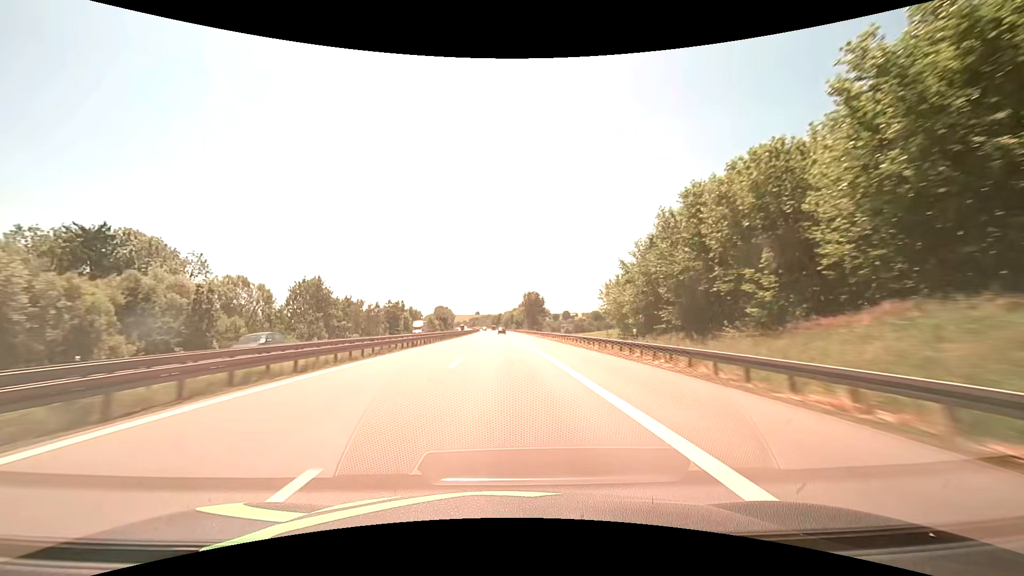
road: motorway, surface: asphalt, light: Day
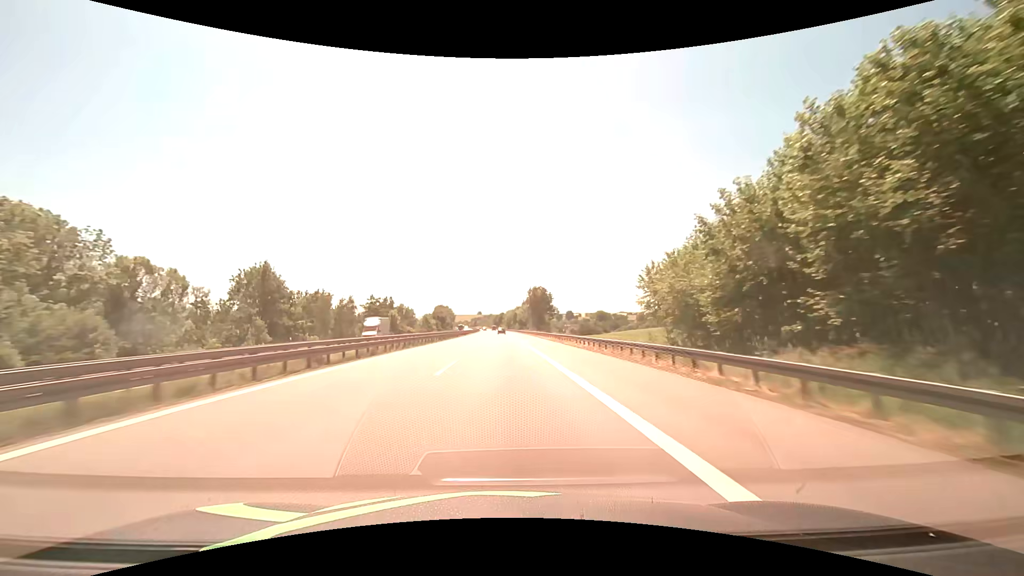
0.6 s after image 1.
(-0.1, +20.6) m; 0°
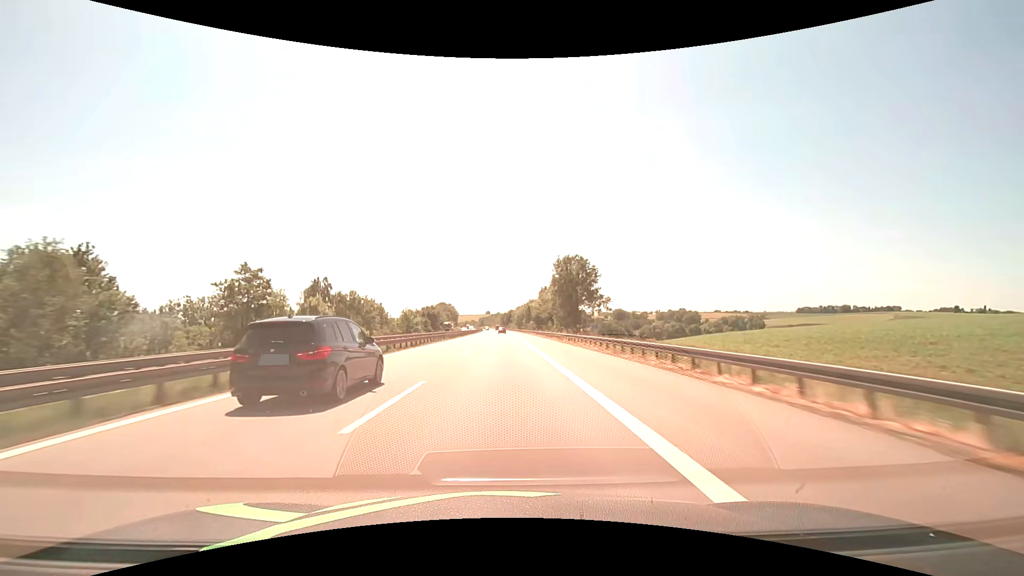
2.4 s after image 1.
(-0.6, +61.9) m; -1°
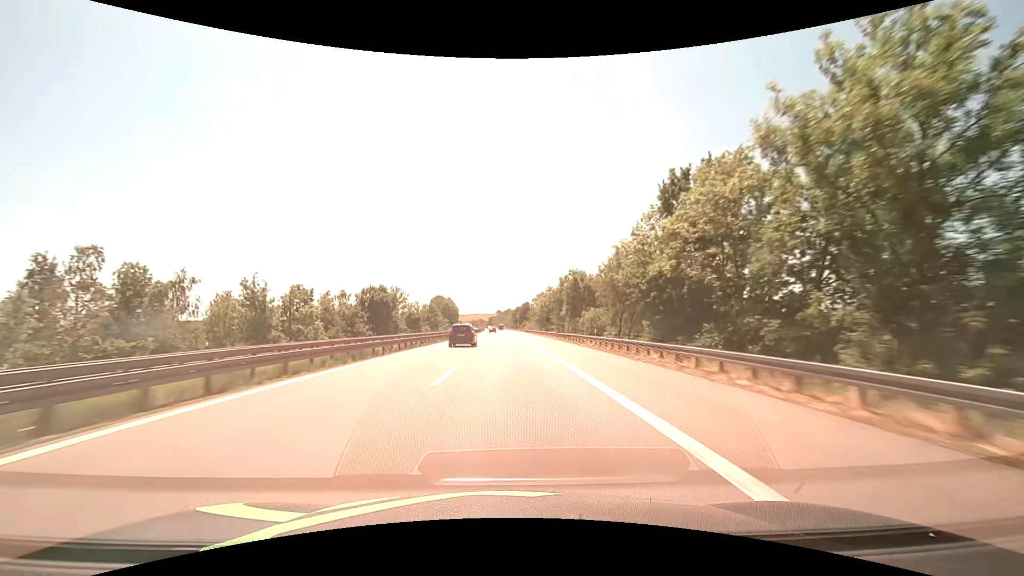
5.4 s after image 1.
(-1.1, +103.2) m; -1°
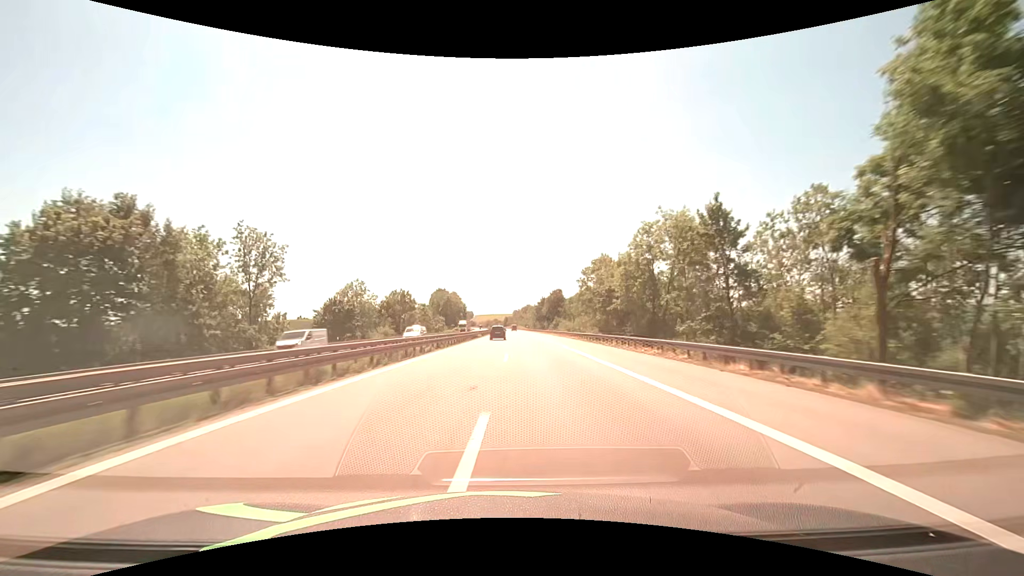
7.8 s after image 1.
(-1.5, +82.4) m; -2°
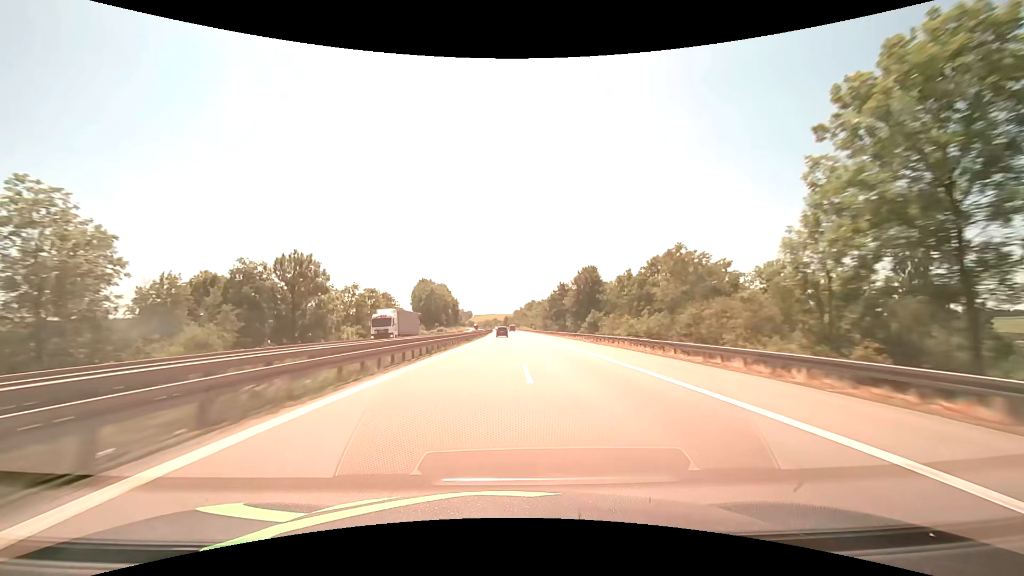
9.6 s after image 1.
(0.0, +61.8) m; 0°
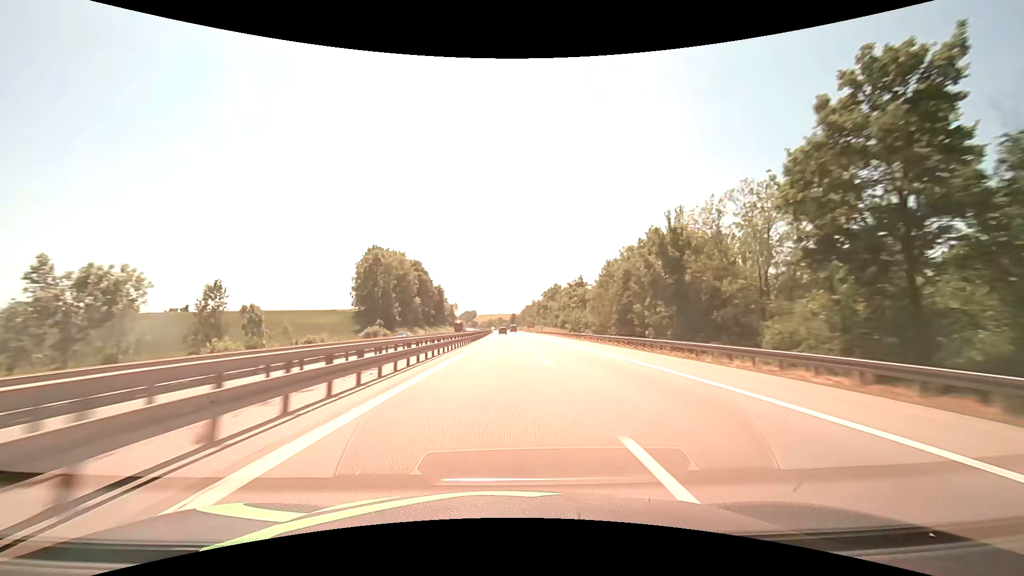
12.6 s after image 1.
(-0.8, +103.0) m; -1°
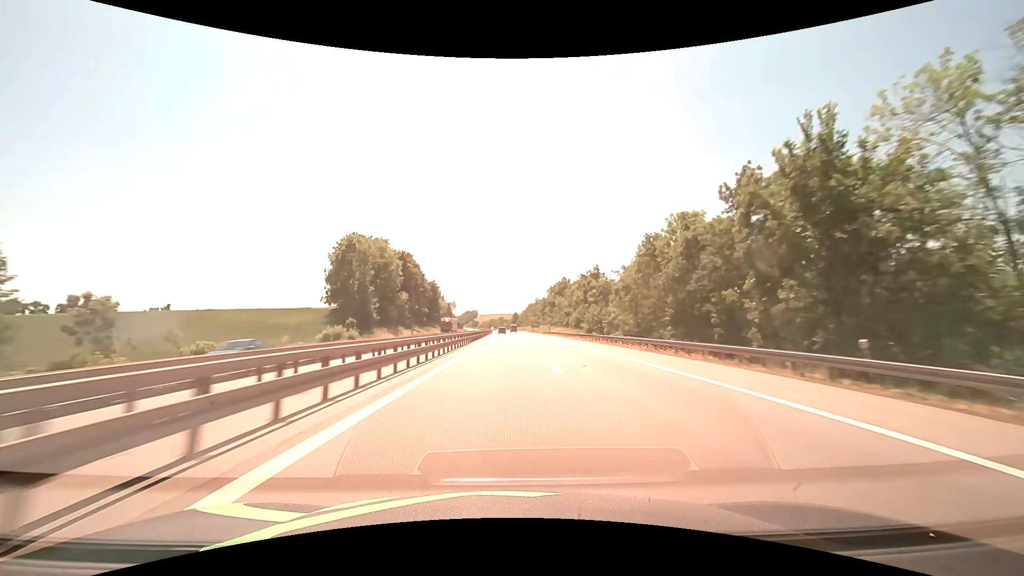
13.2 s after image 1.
(0.0, +20.6) m; 0°
(0, +10) (0, +20) (0, +30) (0, +40) (0, +50) (0, +60) (0, +70) (-1, +80) (-1, +90) (-1, +100) m
